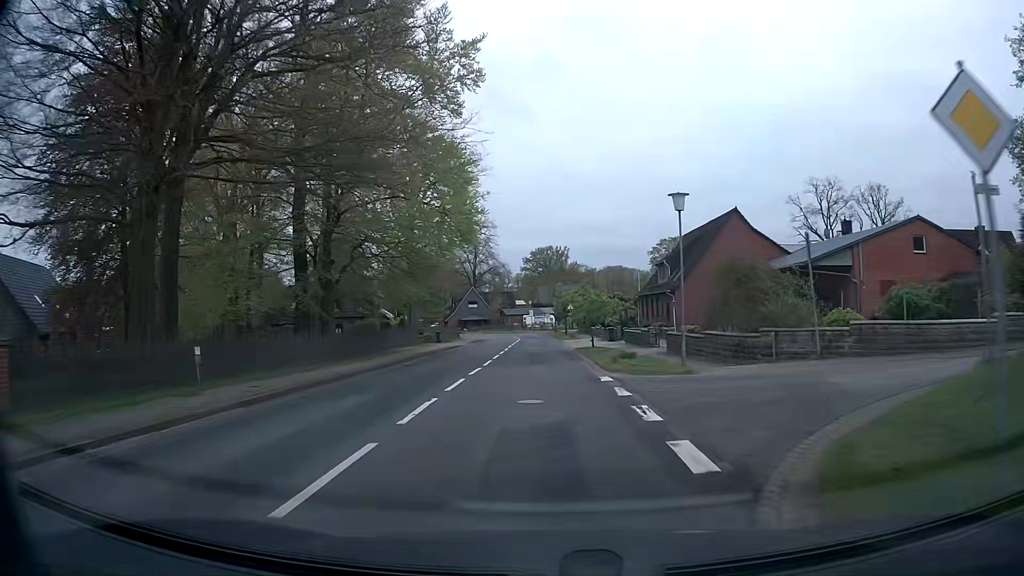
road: secondary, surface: asphalt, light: Day
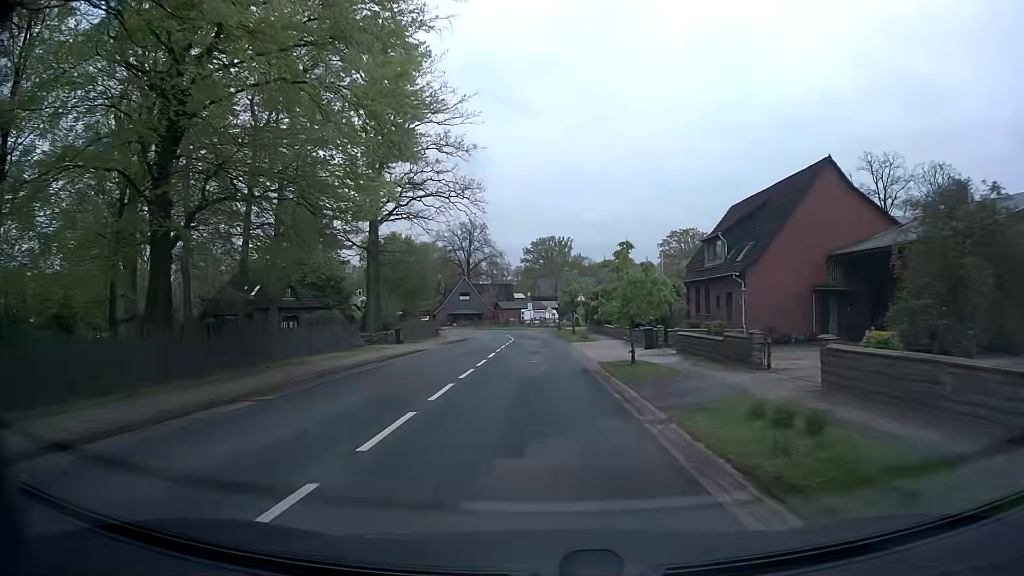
(-0.1, +15.5) m; 0°
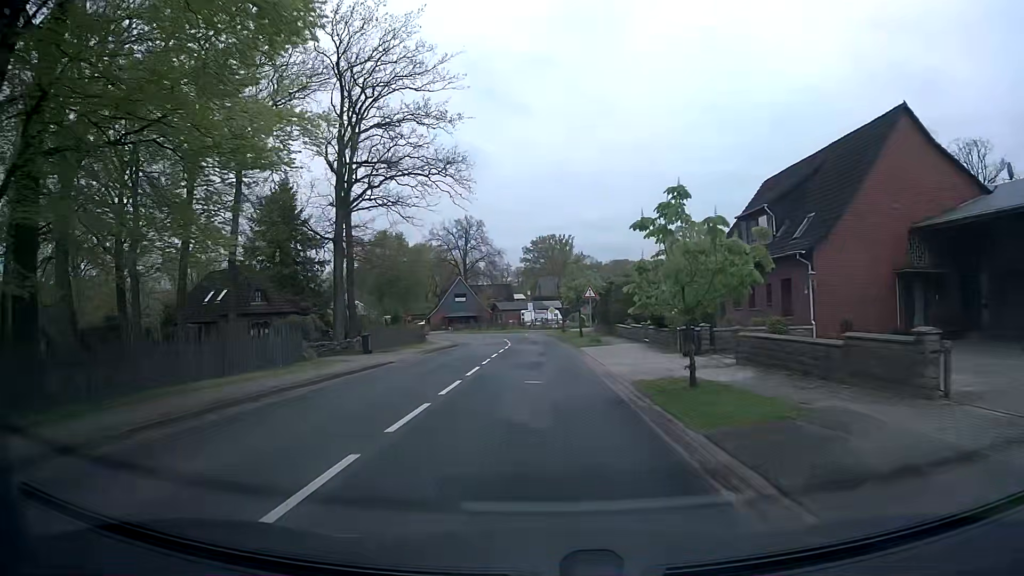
(+0.1, +7.7) m; 0°
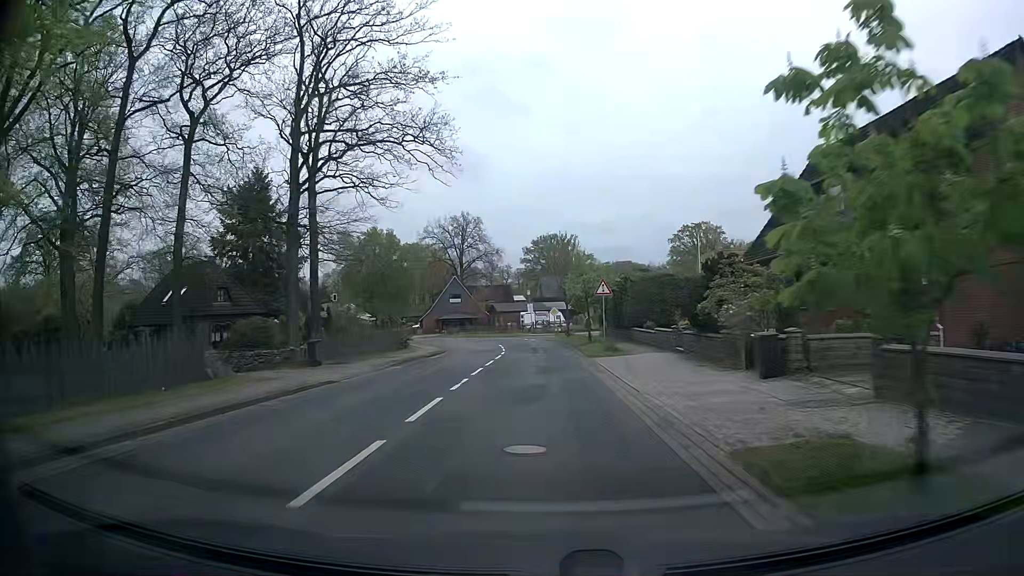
(0.0, +7.7) m; 0°
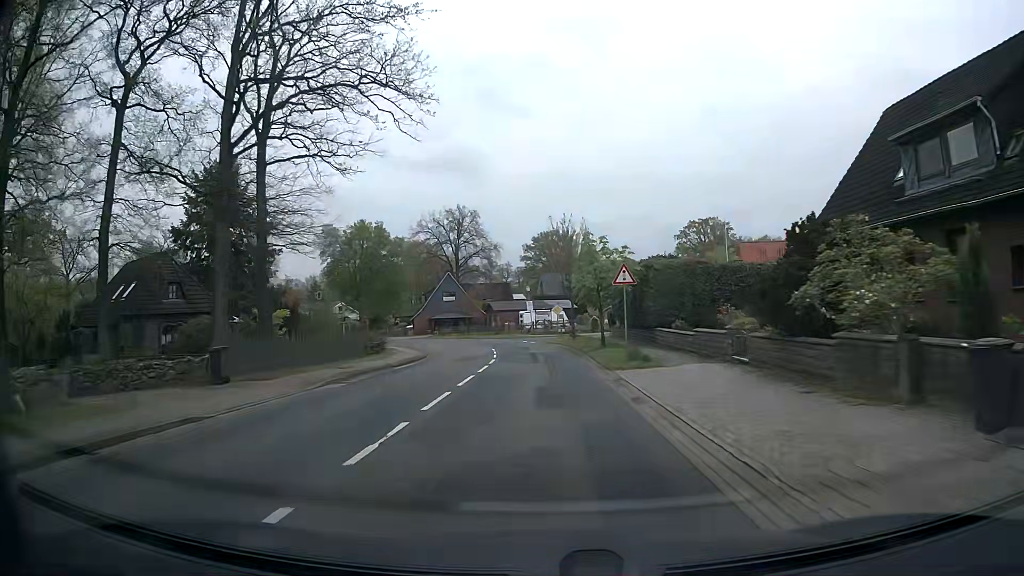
(0.0, +7.7) m; 0°
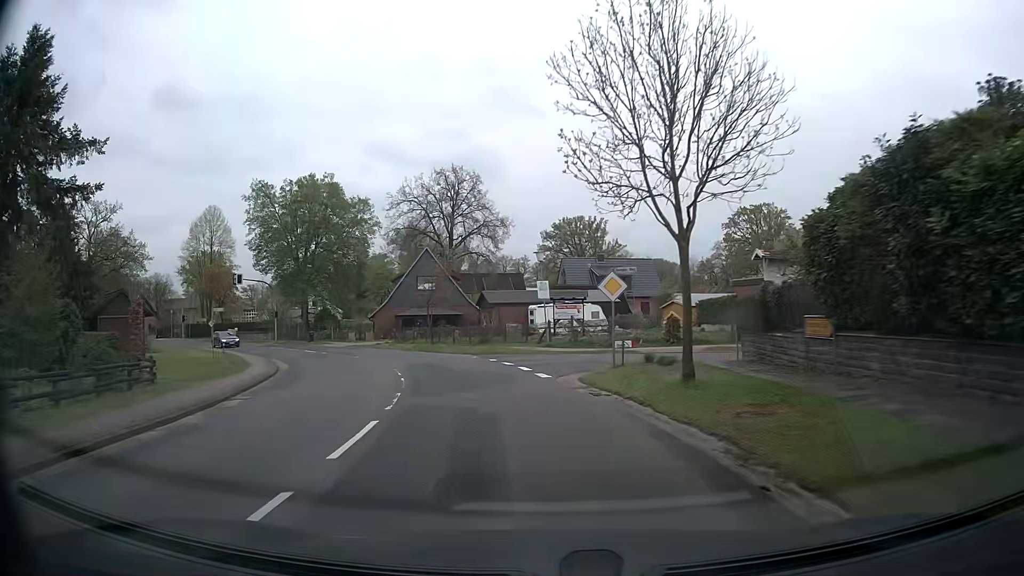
(-0.3, +30.6) m; -2°
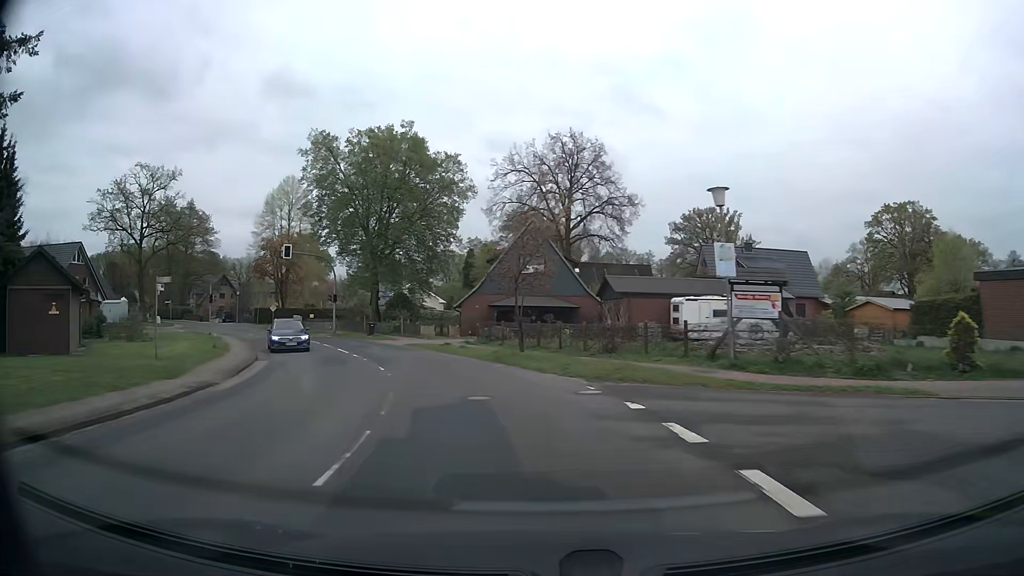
(-1.2, +15.1) m; -9°
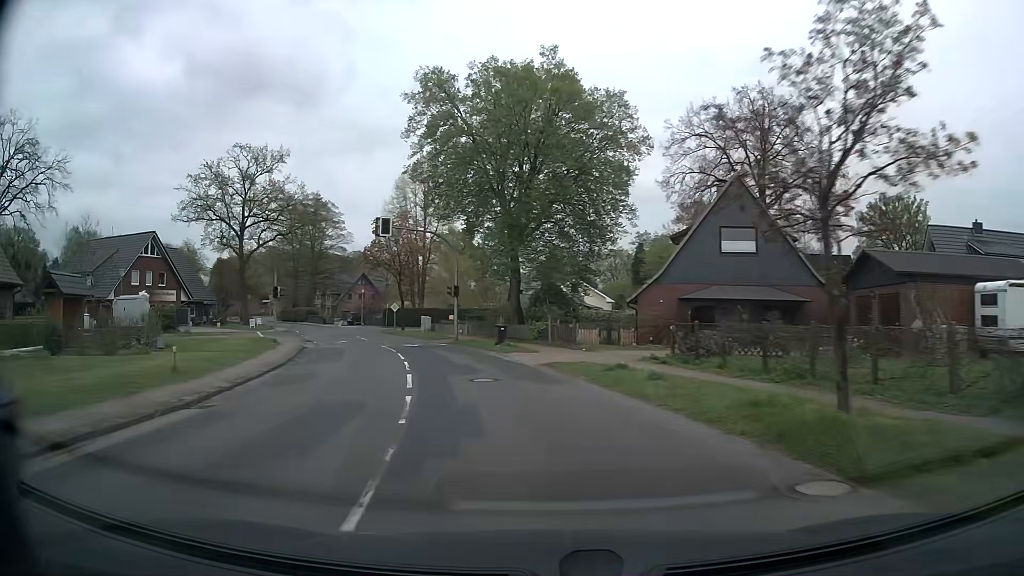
(-1.9, +15.0) m; -14°
(-1, +10) (-3, +20) (-5, +29) (-8, +39) (-12, +48) (-16, +57) (-20, +66) (-25, +75) (-31, +84) (-36, +92) m
